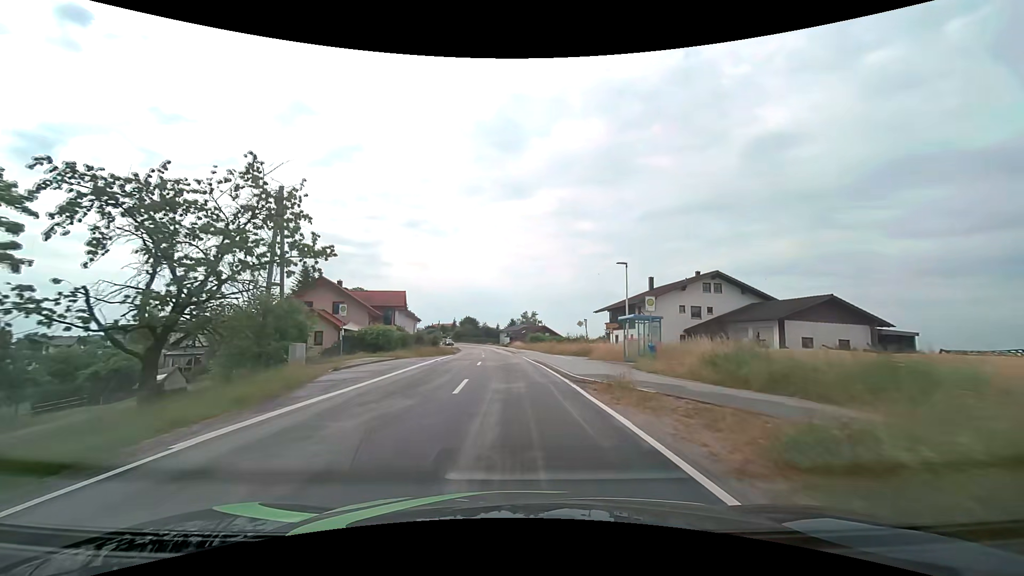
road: tertiary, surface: asphalt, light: Day
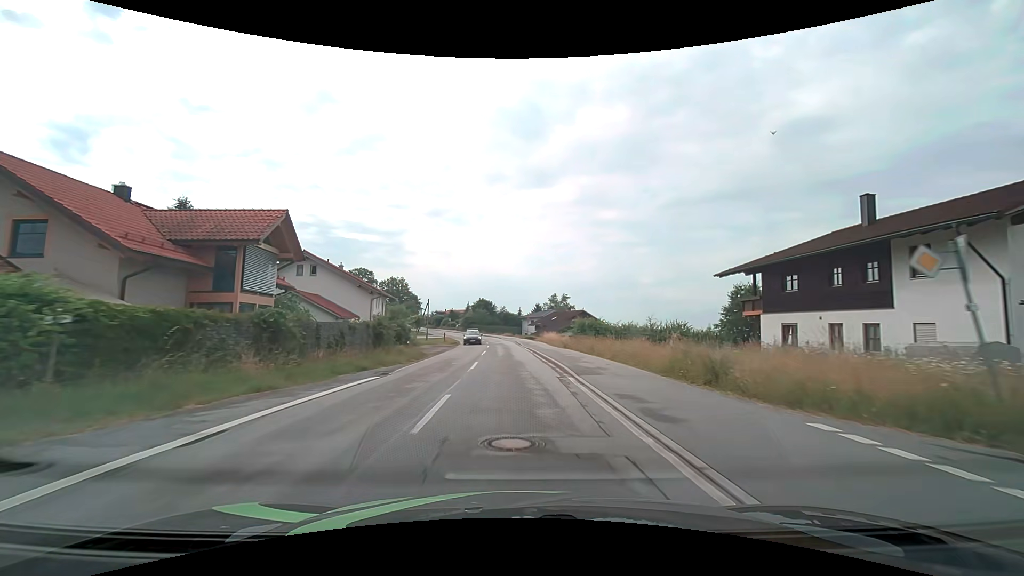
(-1.0, +33.3) m; -3°
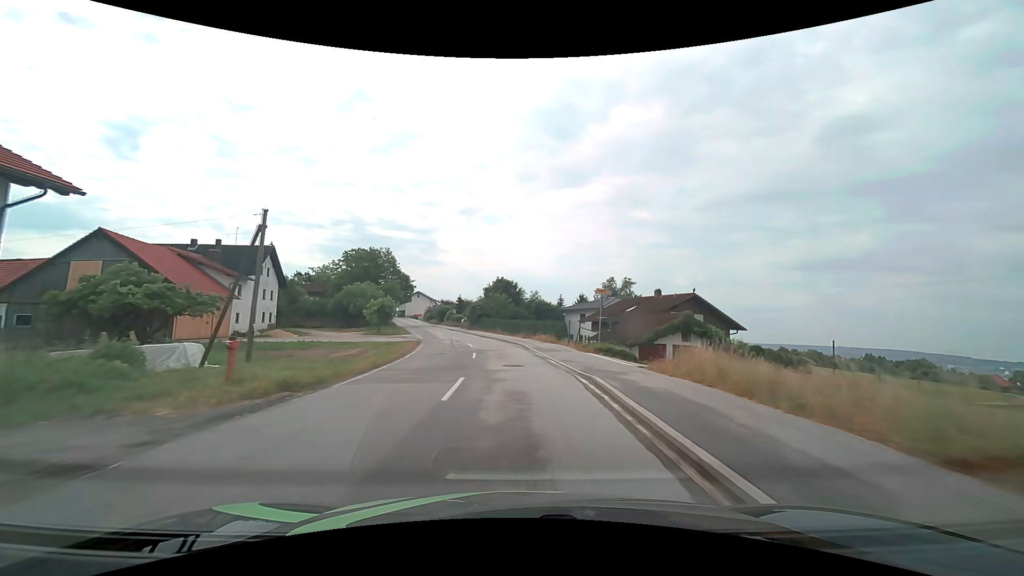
(-1.0, +44.7) m; -3°
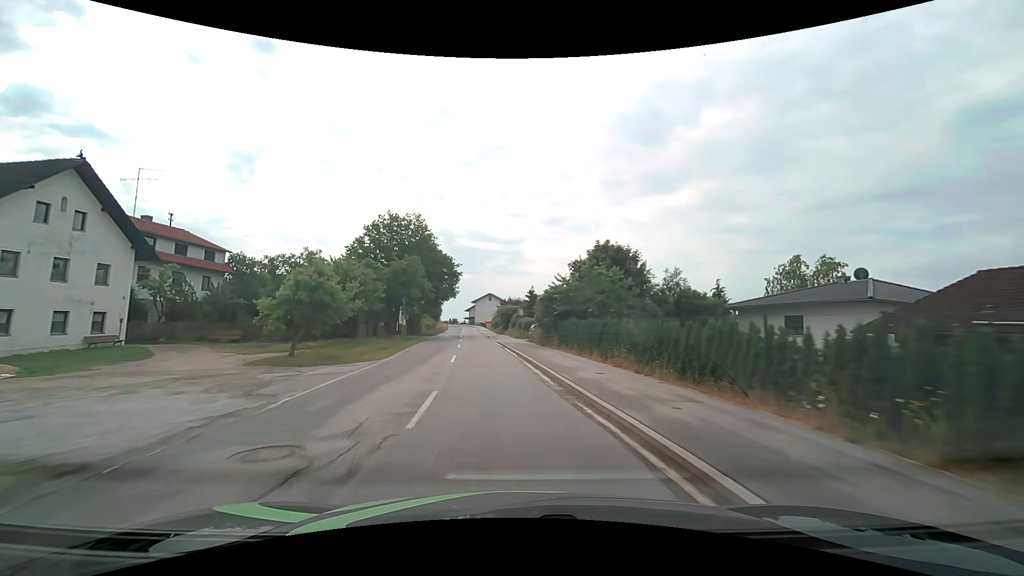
(-2.2, +36.3) m; -10°
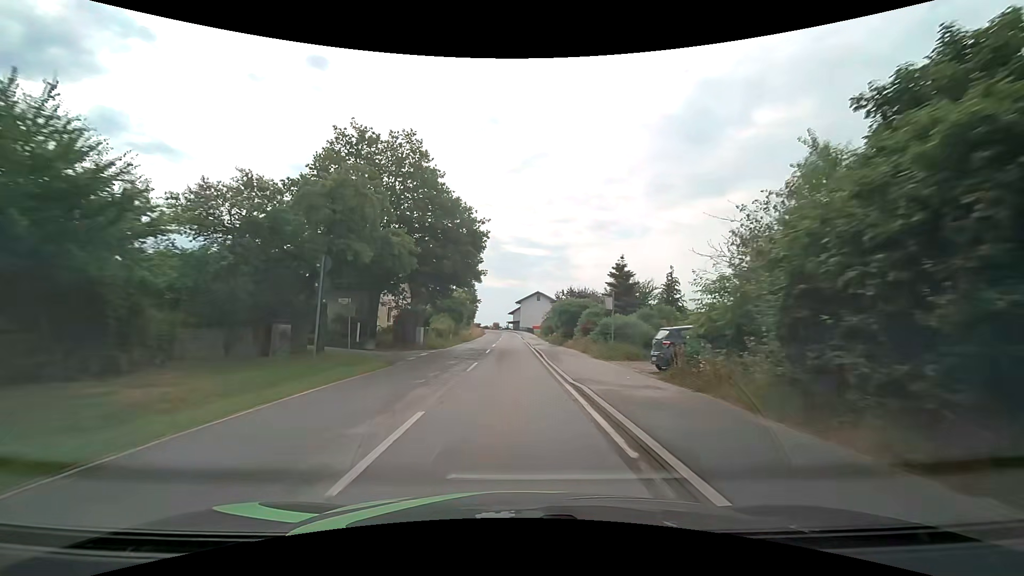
(-1.7, +27.1) m; -6°
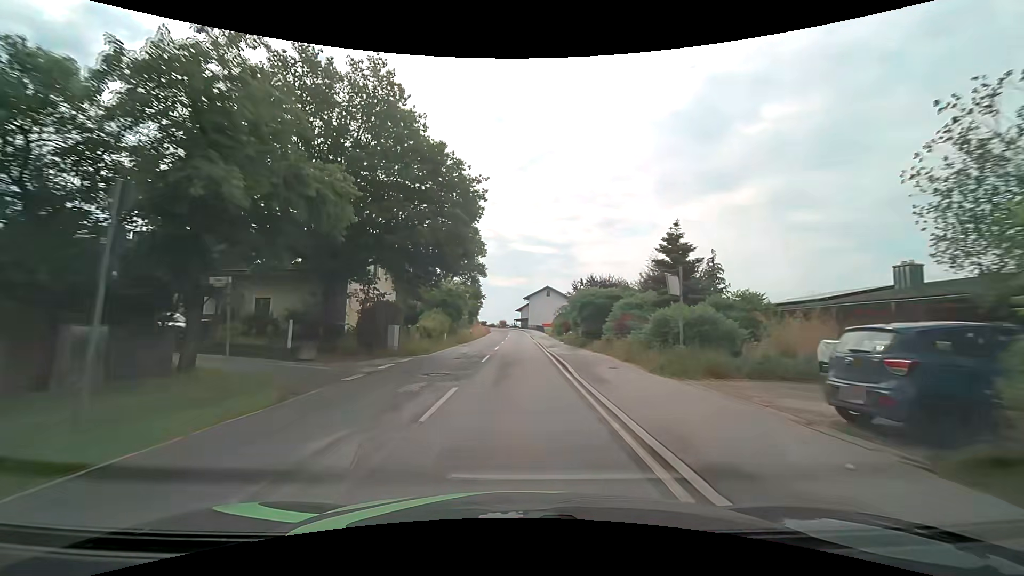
(-0.1, +8.9) m; -1°
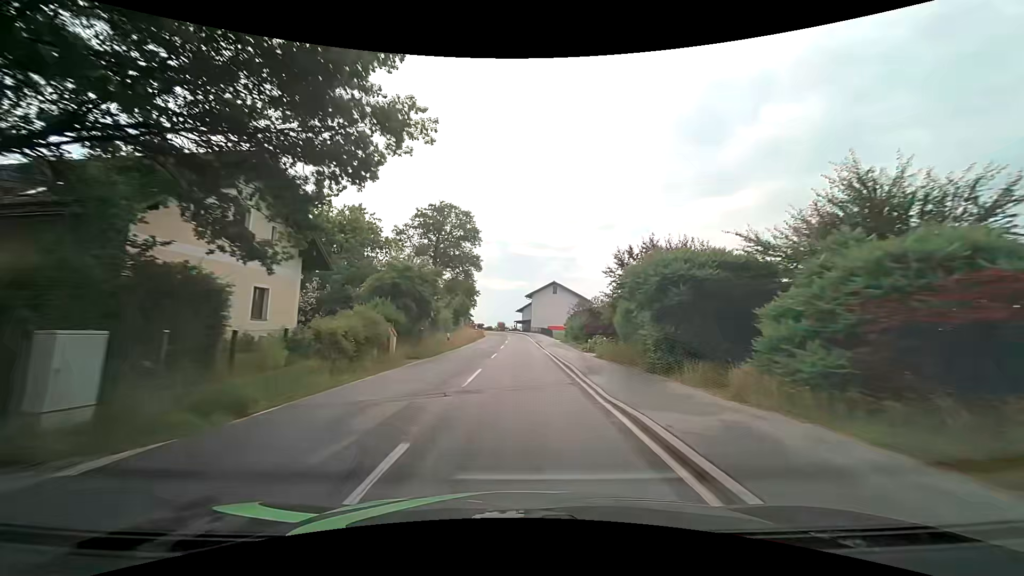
(0.0, +17.4) m; 0°
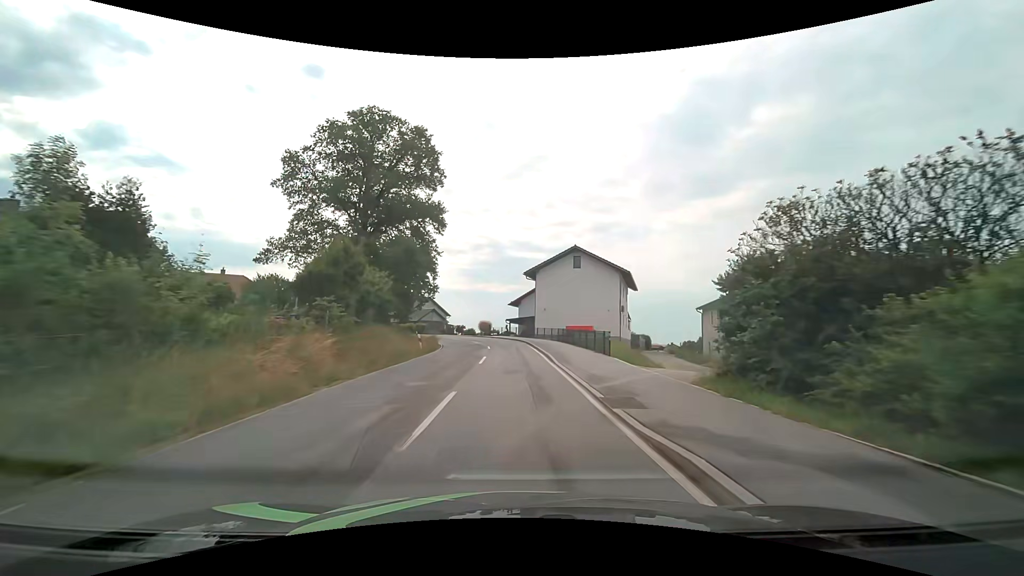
(-0.1, +40.4) m; 0°
(0, +10) (0, +20) (0, +30) (-1, +40) (-3, +50) (-6, +59) (-11, +68) (-17, +76) (-23, +84) (-30, +91) m
